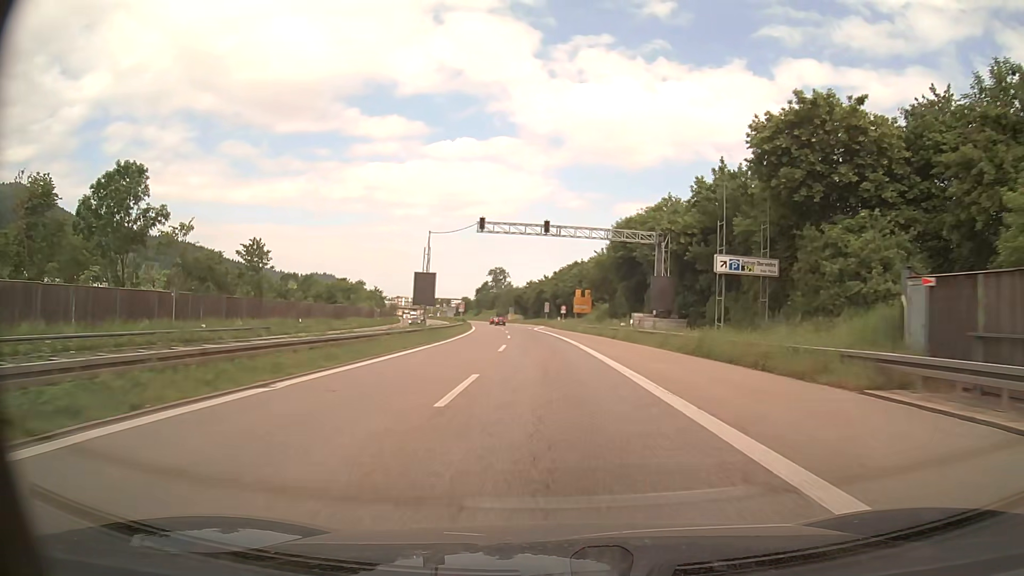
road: trunk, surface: asphalt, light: Day
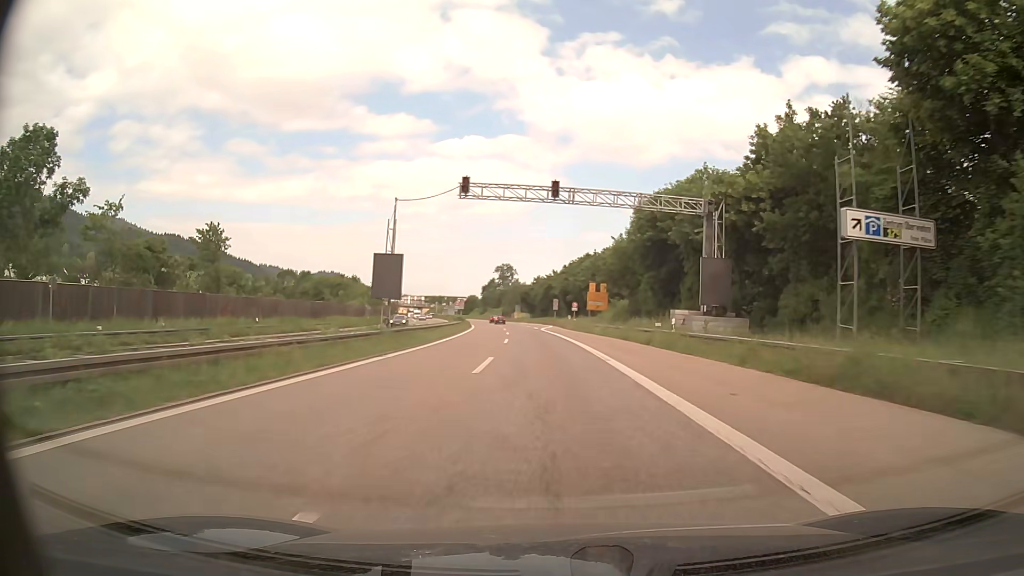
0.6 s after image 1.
(0.0, +11.5) m; 0°
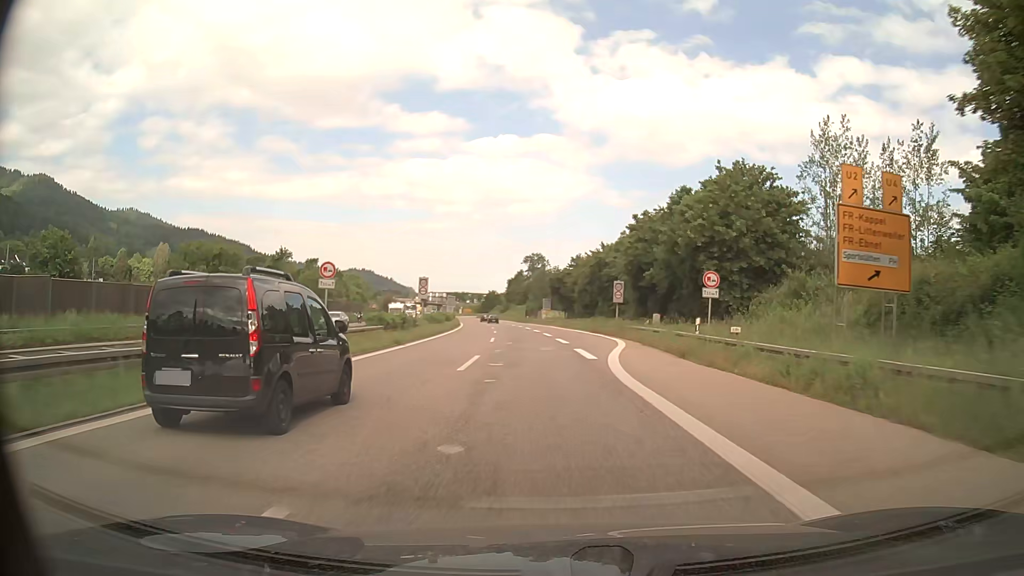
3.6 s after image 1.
(-1.8, +53.8) m; -3°
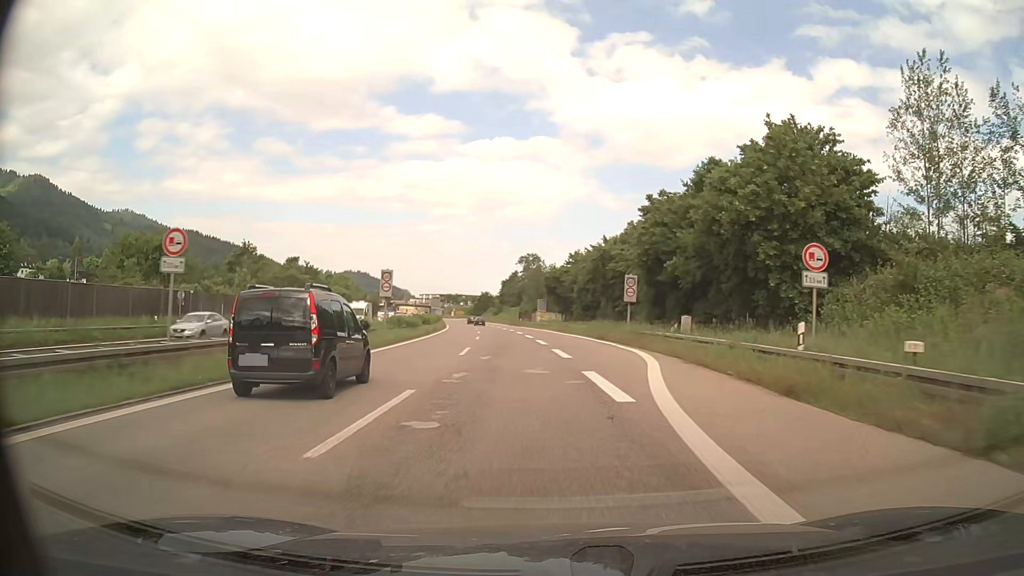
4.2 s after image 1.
(0.0, +10.2) m; 0°
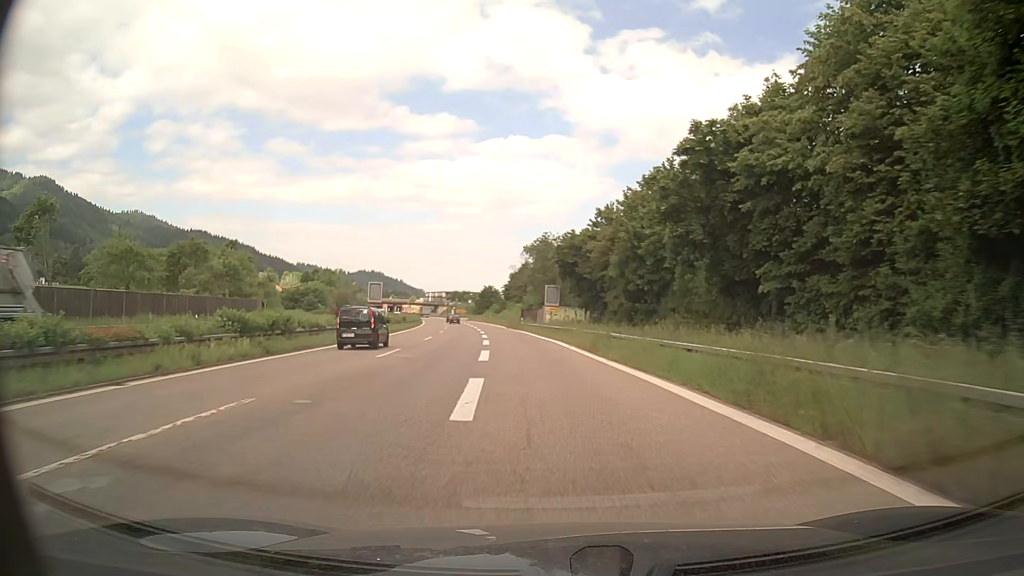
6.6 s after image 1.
(+0.1, +37.7) m; -1°
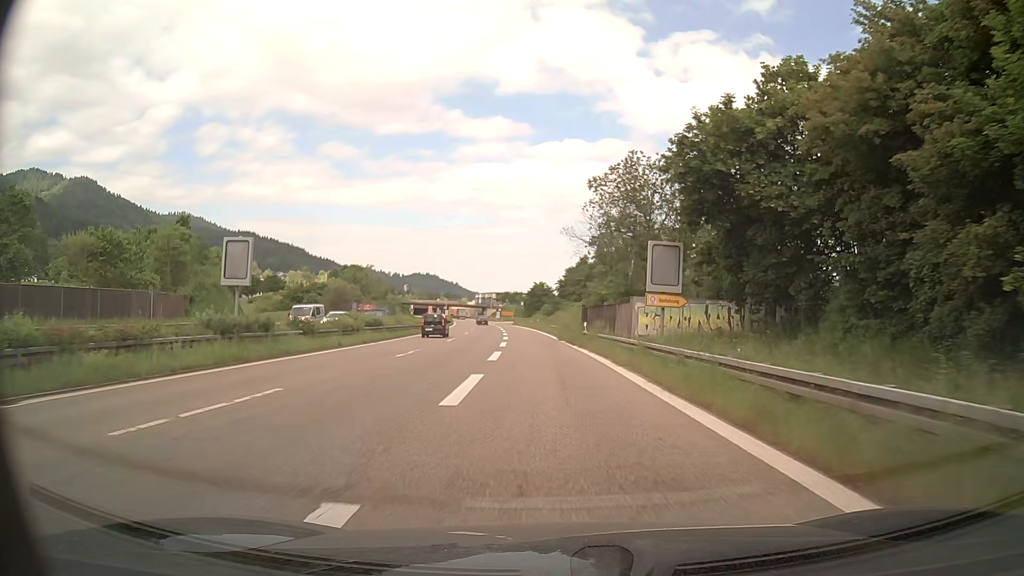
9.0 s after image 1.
(-1.8, +33.9) m; -5°
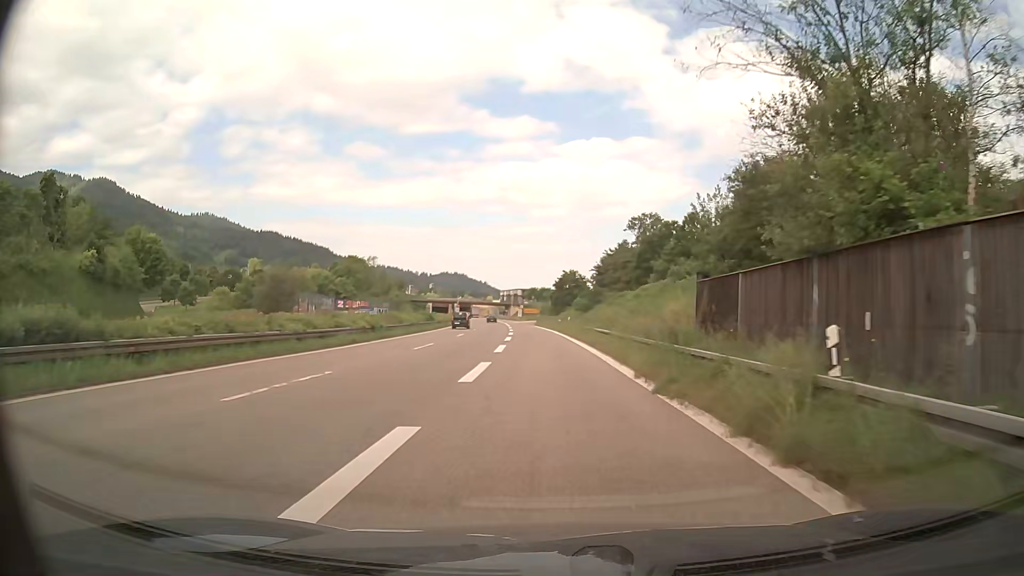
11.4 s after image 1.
(-0.6, +32.8) m; -2°
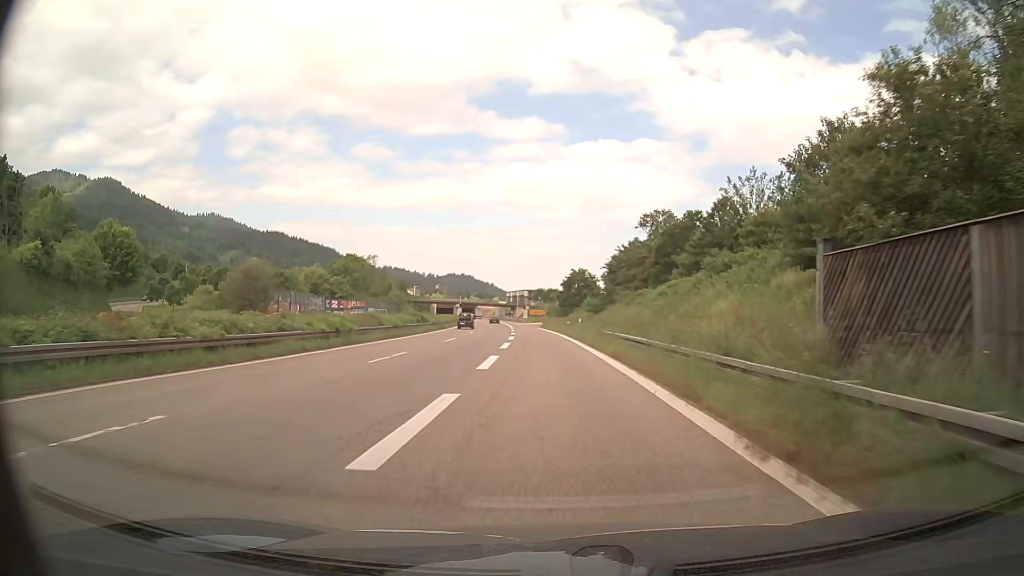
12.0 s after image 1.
(-0.1, +8.2) m; -1°
(0, +10) (0, +20) (-1, +30) (-1, +40) (-1, +50) (-2, +60) (-2, +70) (-3, +80) (-4, +90) (-4, +100) m
